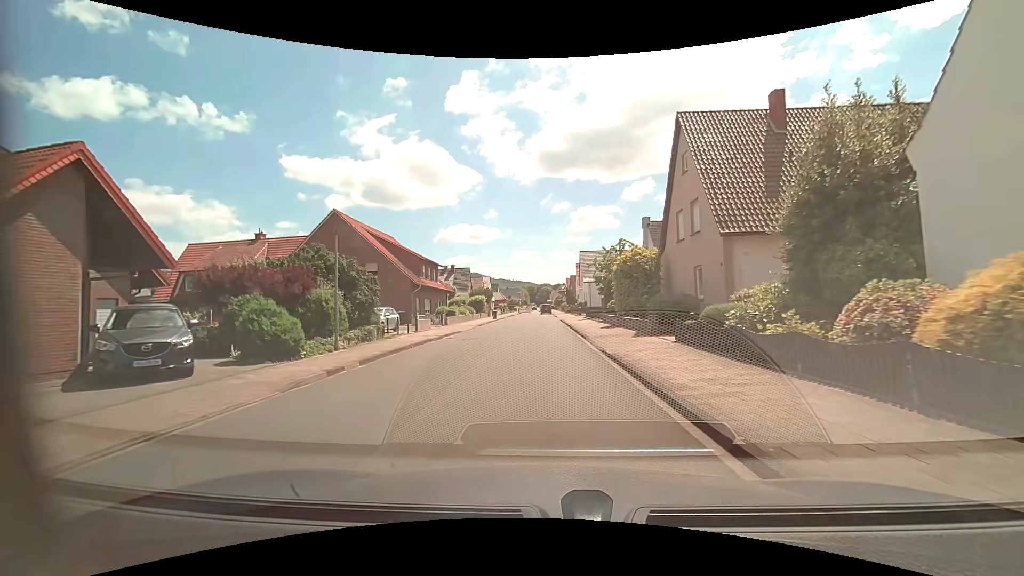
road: residential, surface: asphalt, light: Day
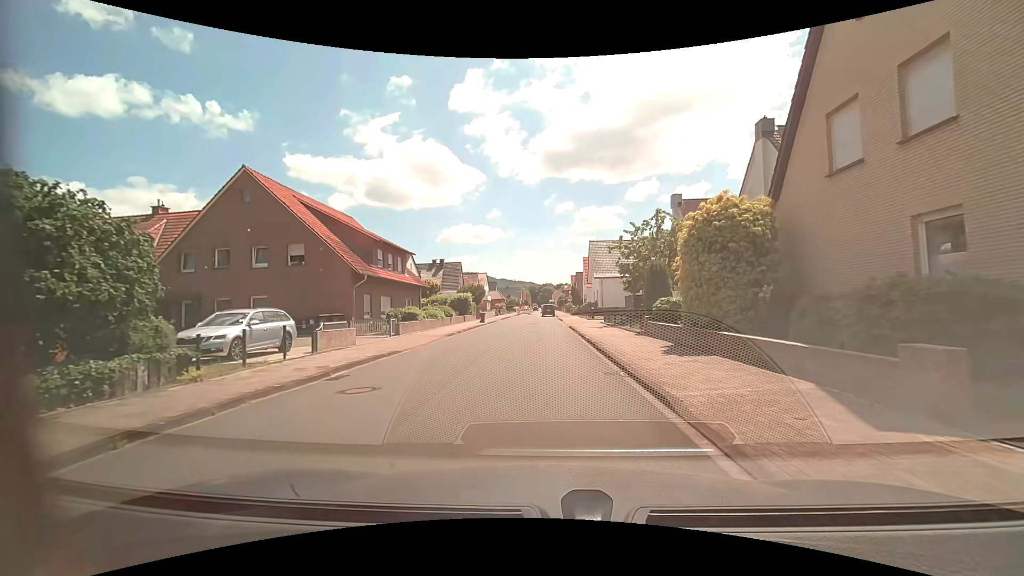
(0.0, +12.9) m; 0°
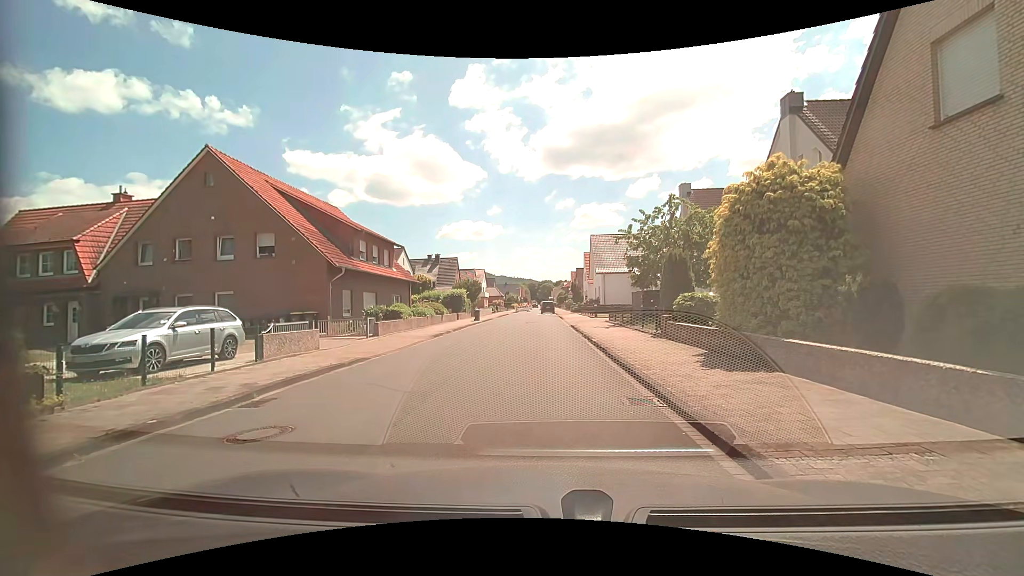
(0.0, +2.1) m; +1°
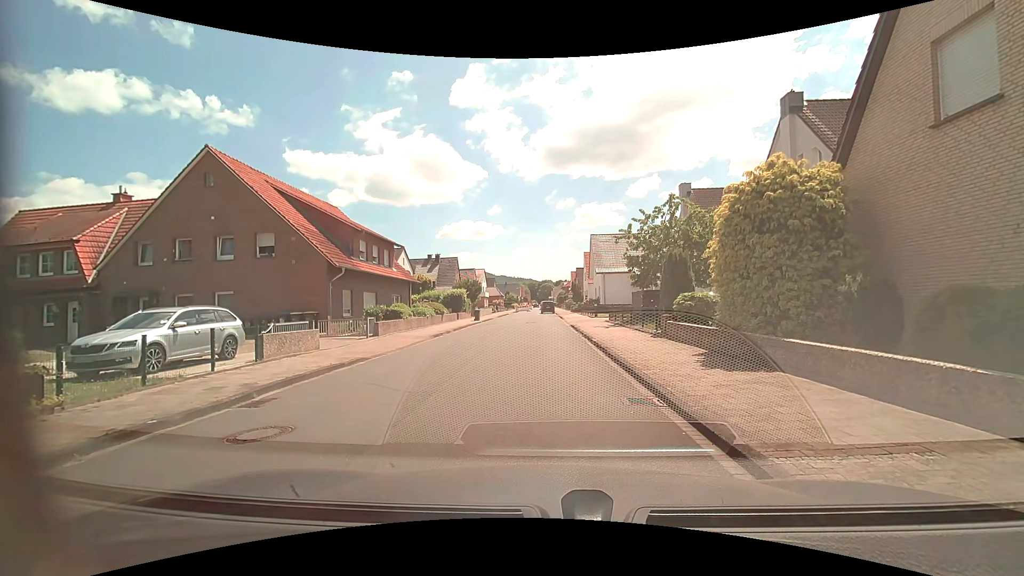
(0.0, 0.0) m; 0°
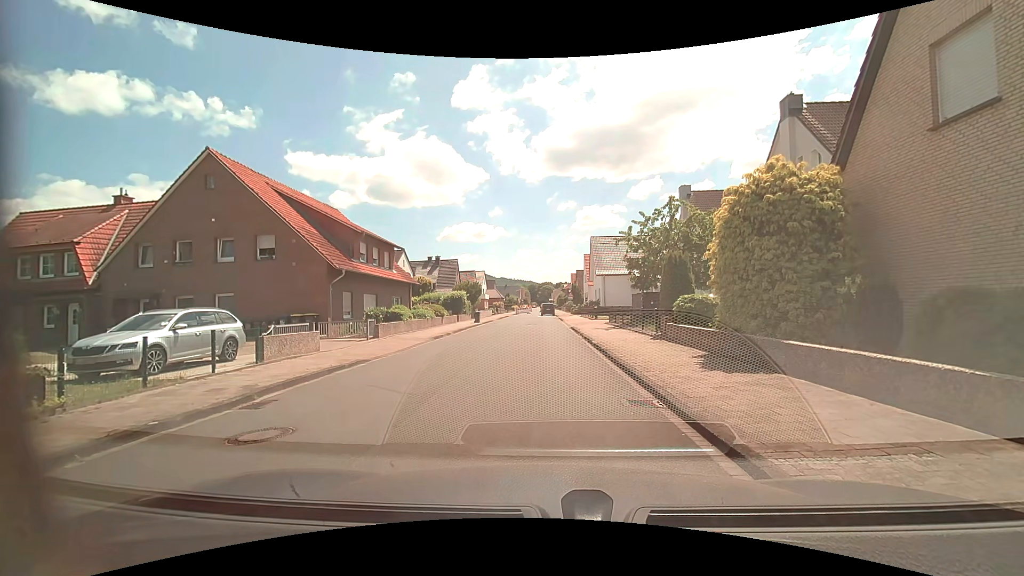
(0.0, 0.0) m; 0°
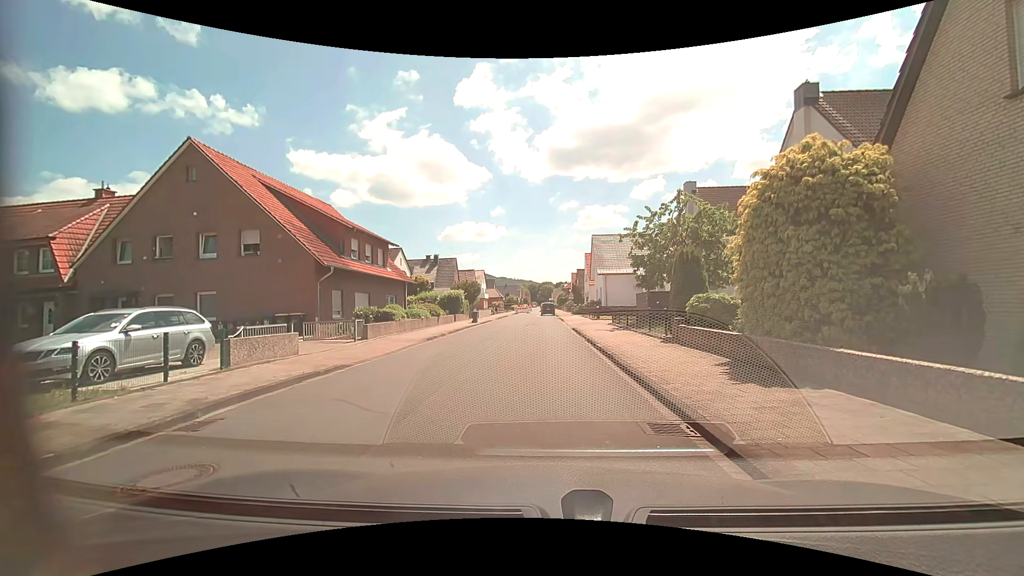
(0.0, +1.4) m; 0°
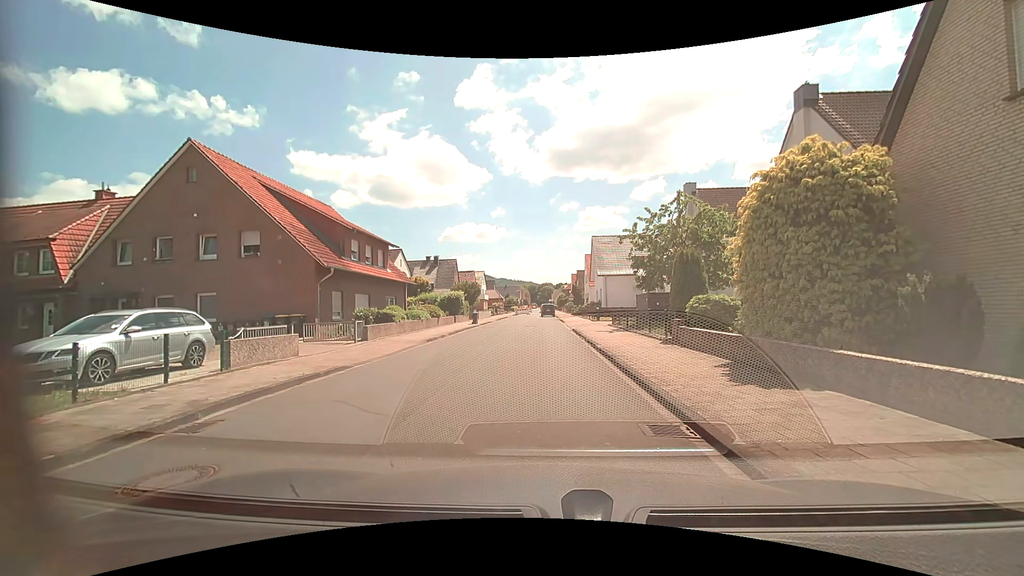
(0.0, 0.0) m; 0°
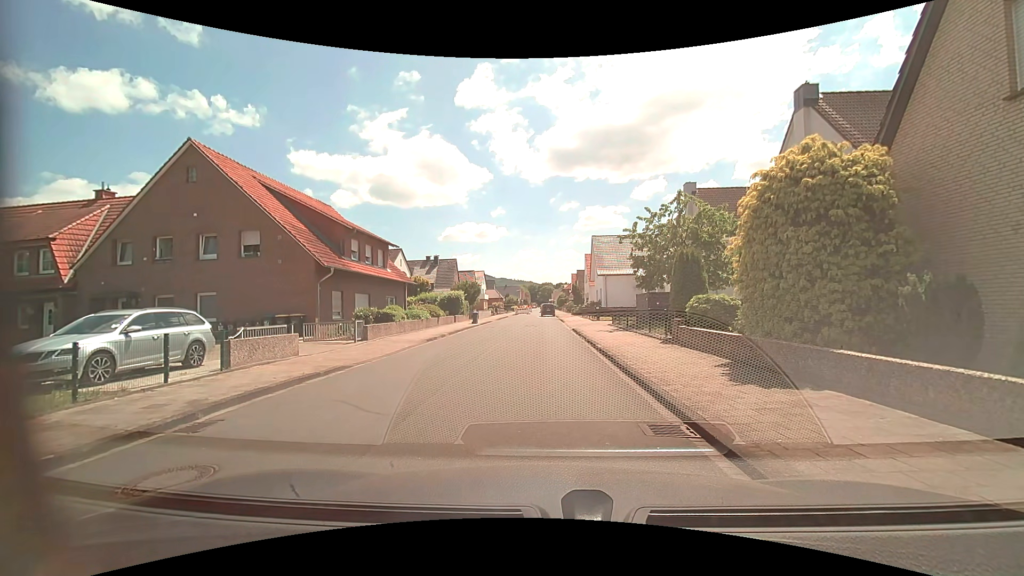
(0.0, 0.0) m; 0°
(0, +10) (0, +20) (-1, +30) (-1, +40) (-2, +50) (-3, +60) (-3, +70) (-2, +80) (-2, +90) (-4, +99) m
